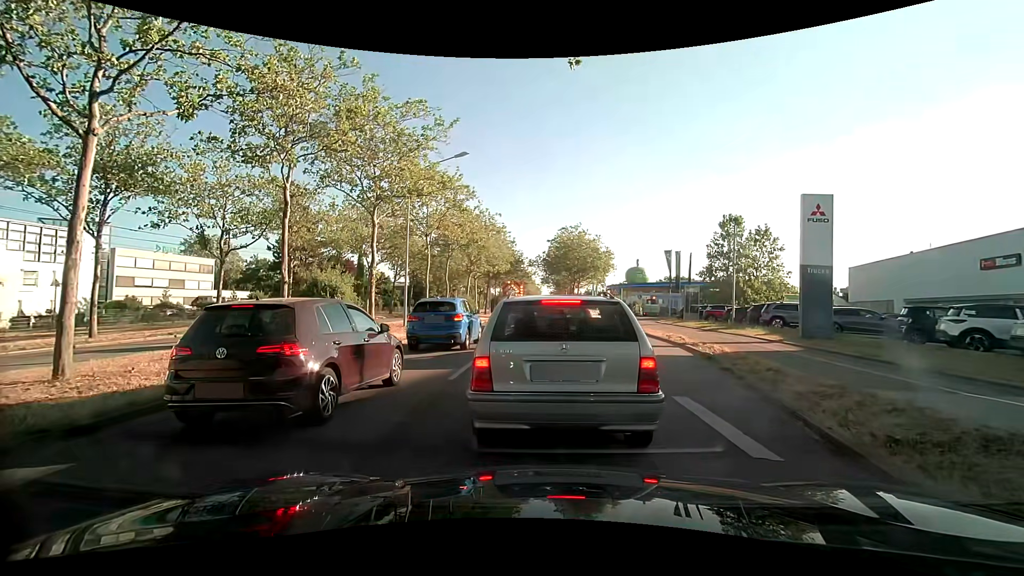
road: primary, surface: asphalt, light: Day
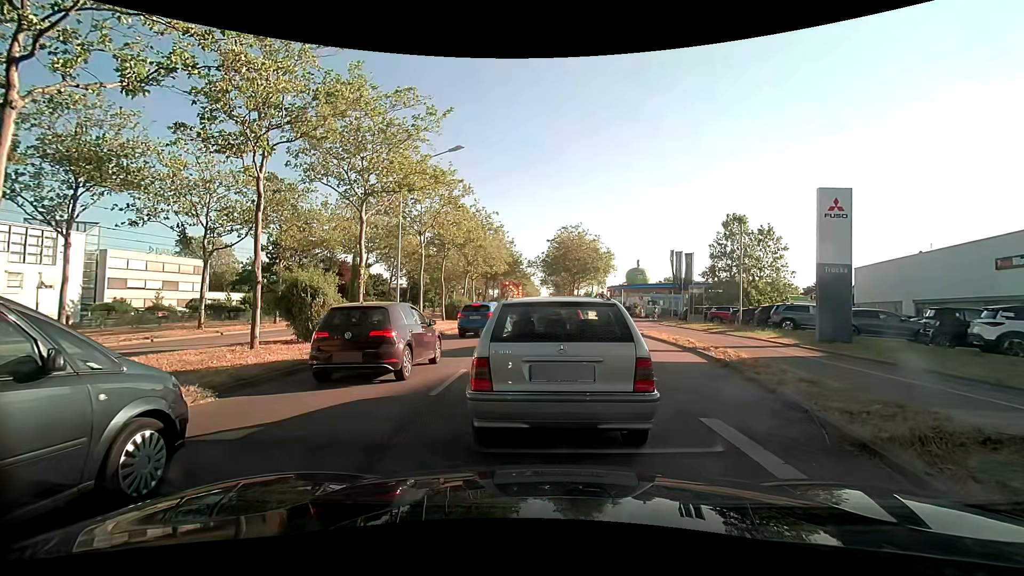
(0.0, +1.3) m; 0°
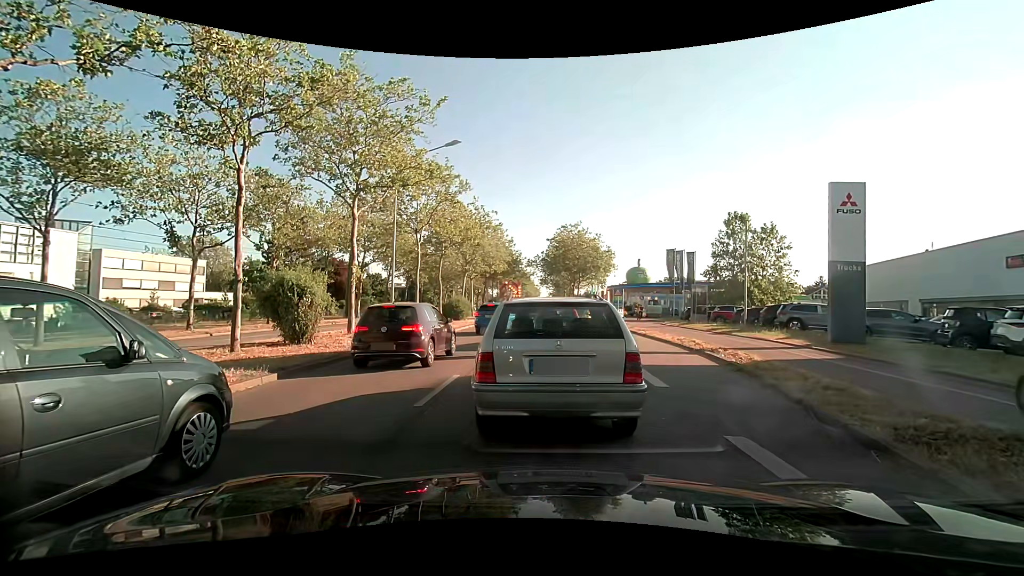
(0.0, +0.9) m; 0°
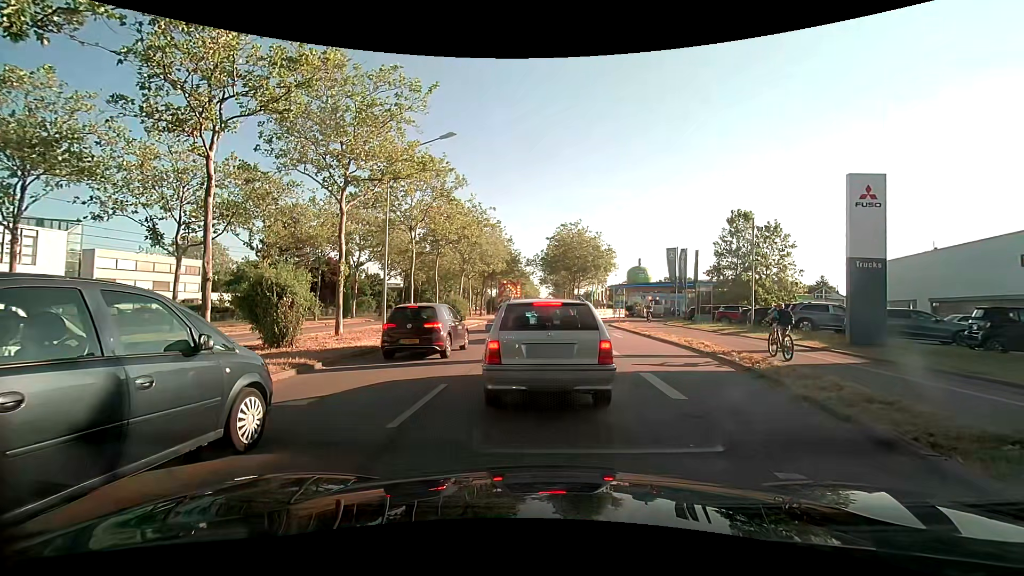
(0.0, +1.1) m; 0°
